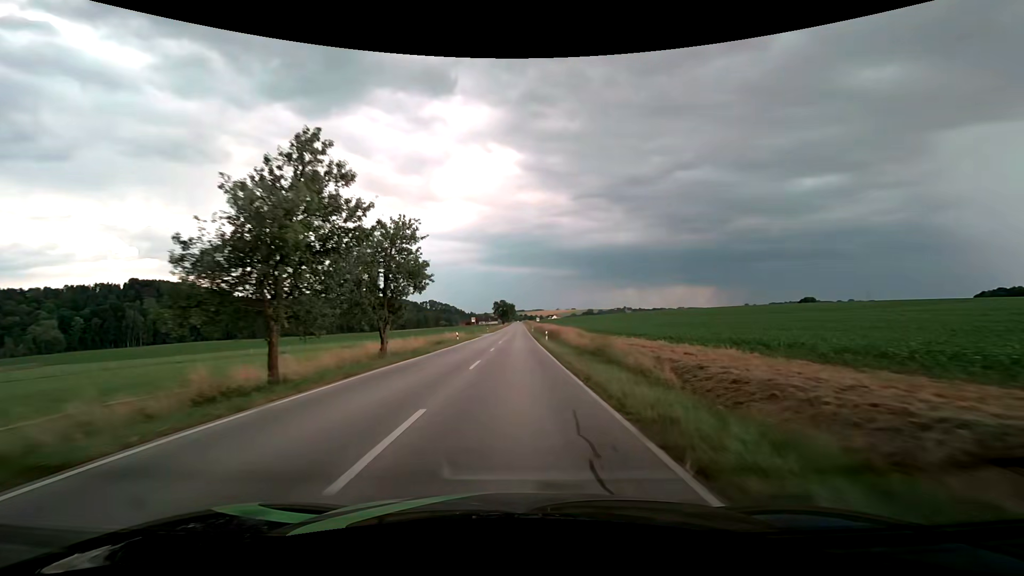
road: secondary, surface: asphalt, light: Day
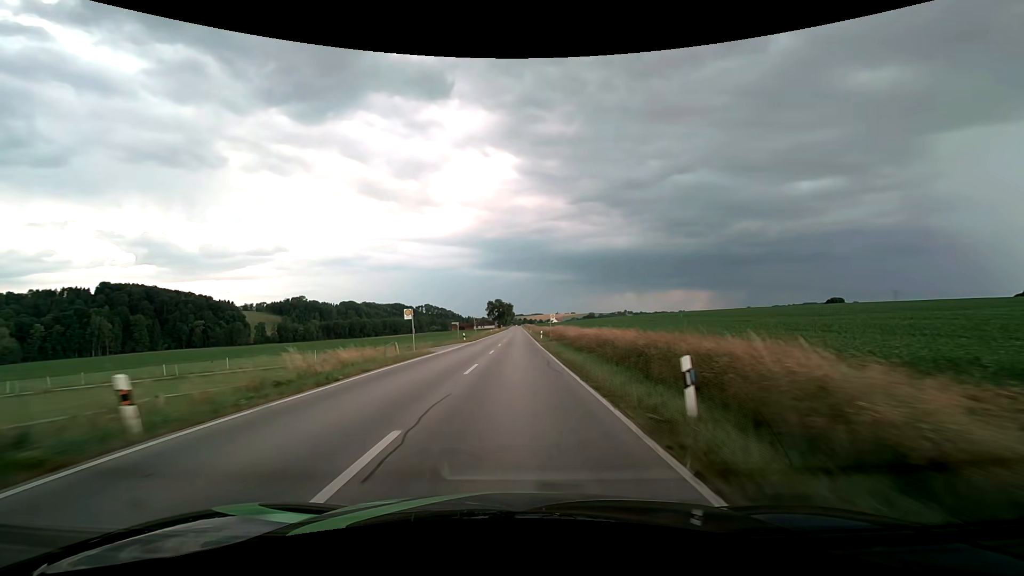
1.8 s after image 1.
(+0.2, +38.1) m; 0°
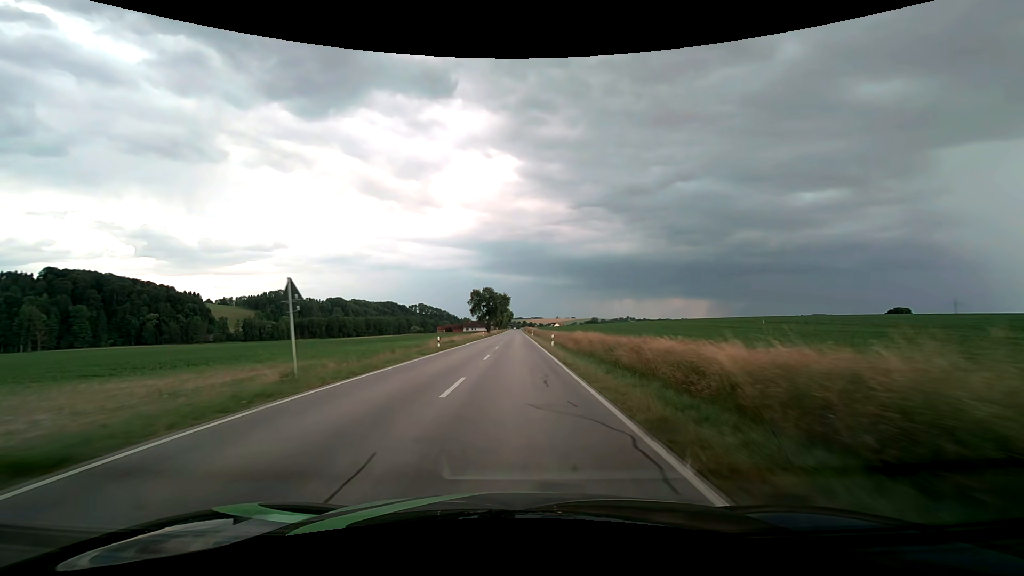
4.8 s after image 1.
(+0.2, +64.6) m; 0°
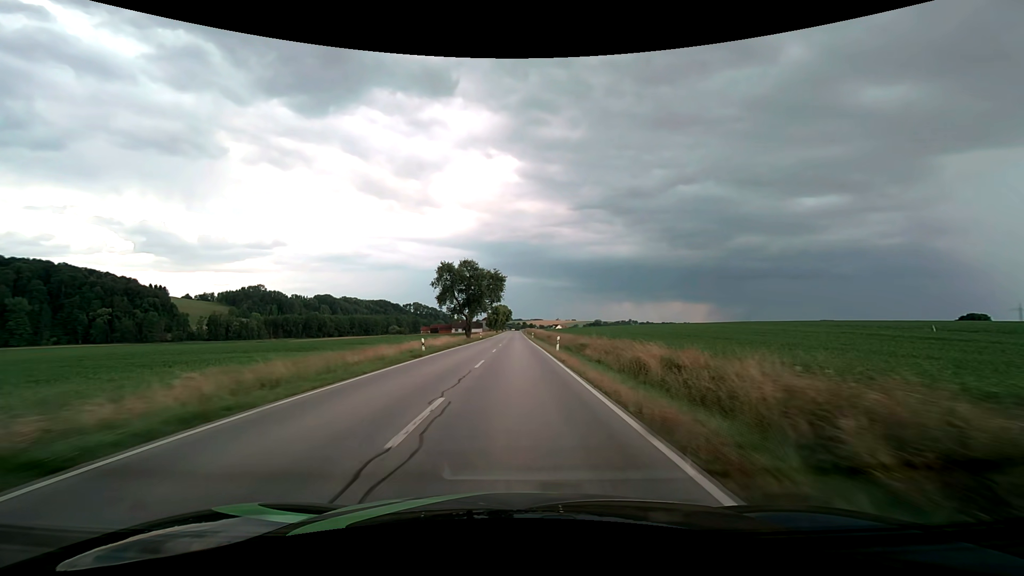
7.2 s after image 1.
(0.0, +52.2) m; 0°
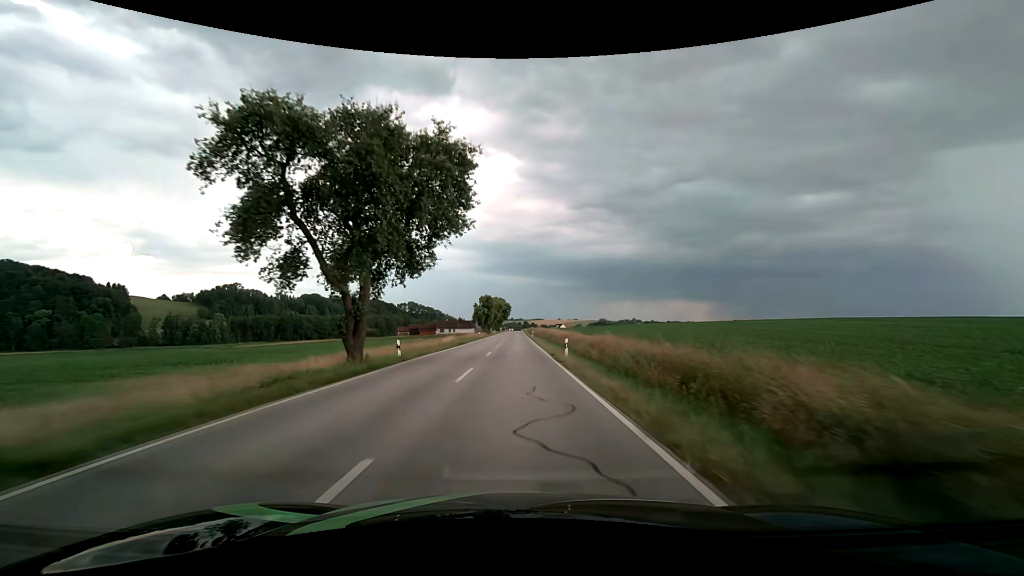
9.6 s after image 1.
(0.0, +52.6) m; 0°
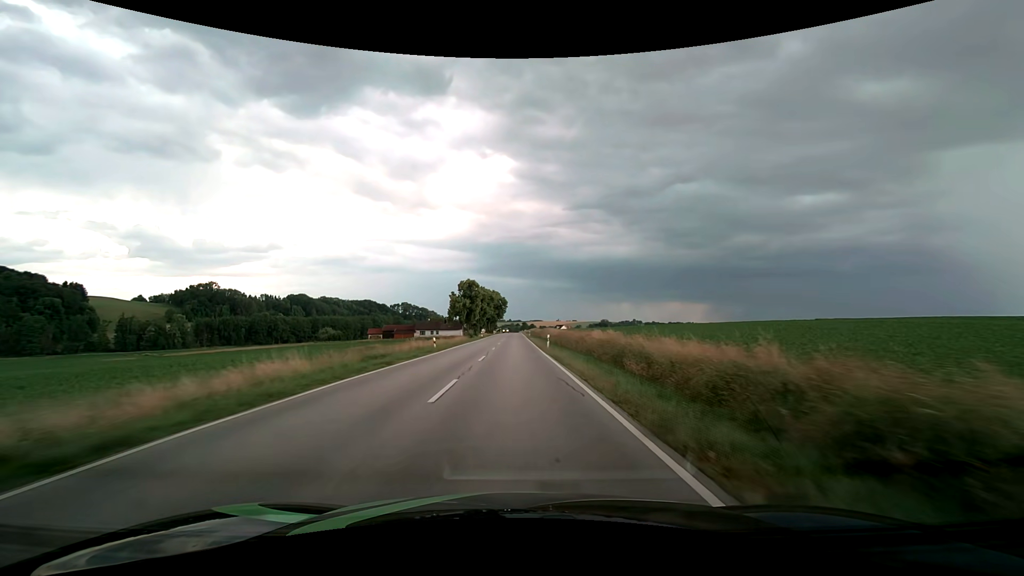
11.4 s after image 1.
(0.0, +39.9) m; 0°
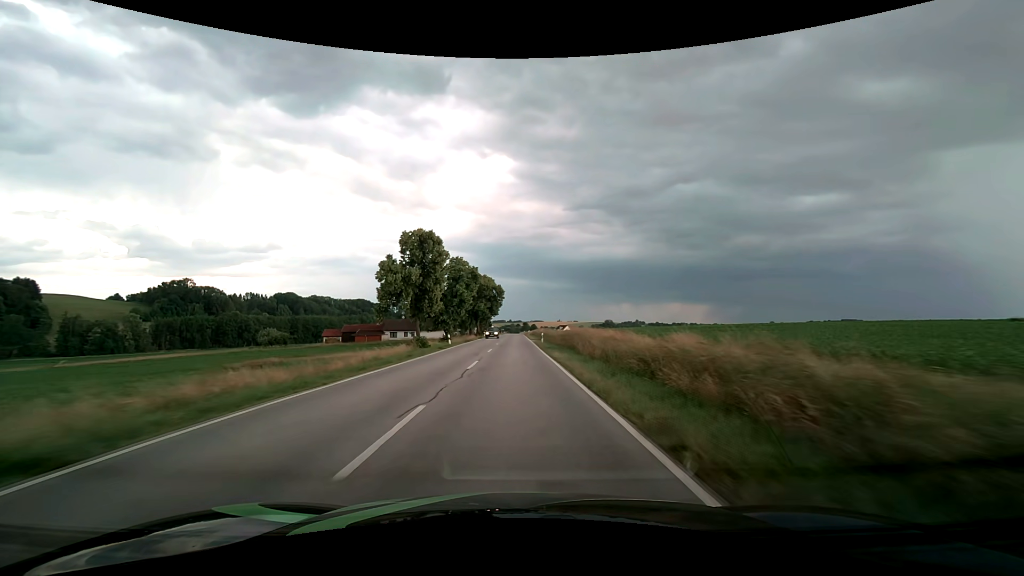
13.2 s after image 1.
(-0.1, +40.5) m; 0°
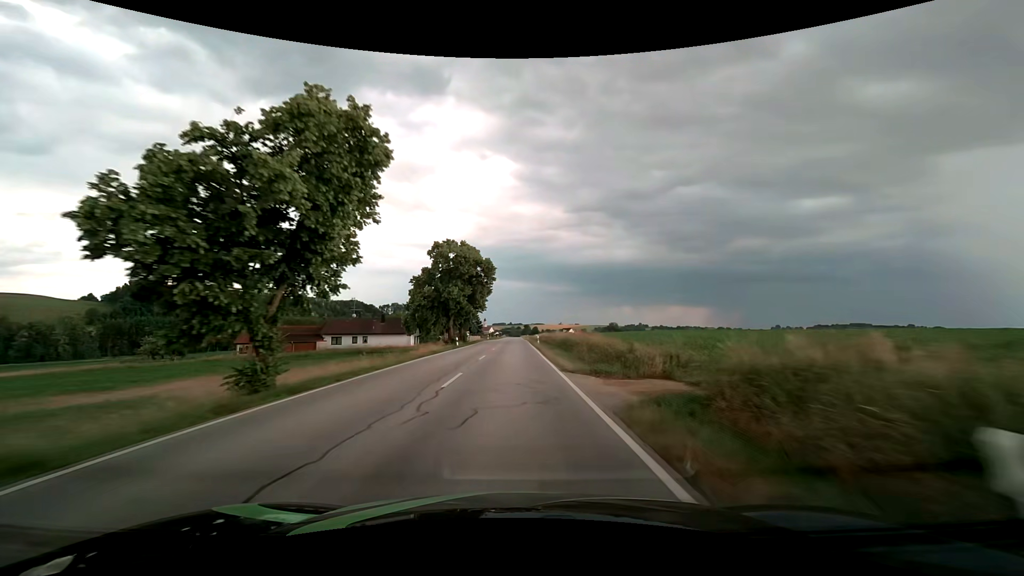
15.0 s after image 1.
(+0.1, +41.0) m; 0°
(0, +10) (0, +20) (0, +30) (0, +40) (0, +50) (0, +60) (0, +70) (0, +80) (0, +90) (0, +100) m
